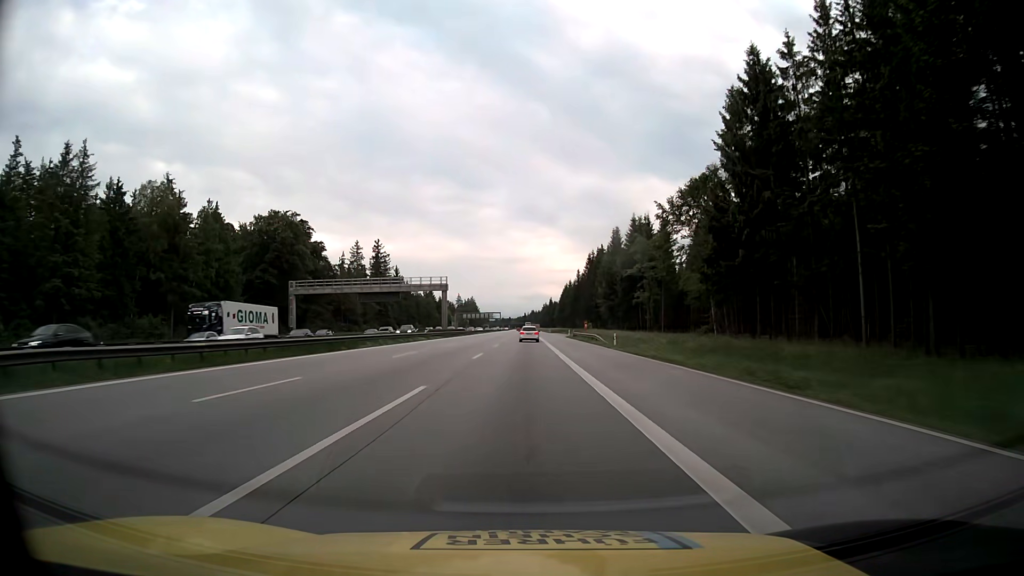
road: motorway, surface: asphalt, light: Day
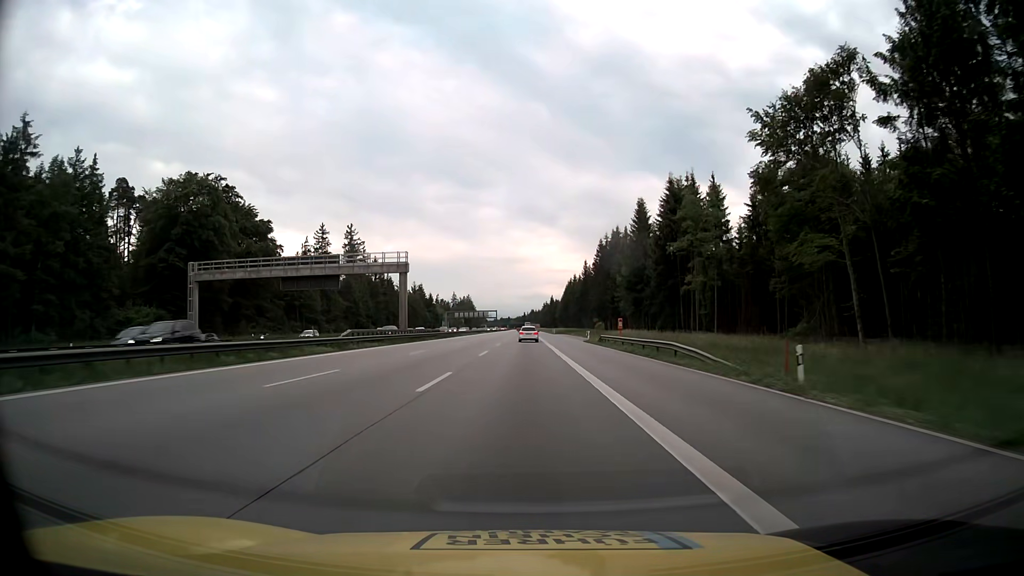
(0.0, +33.0) m; 0°
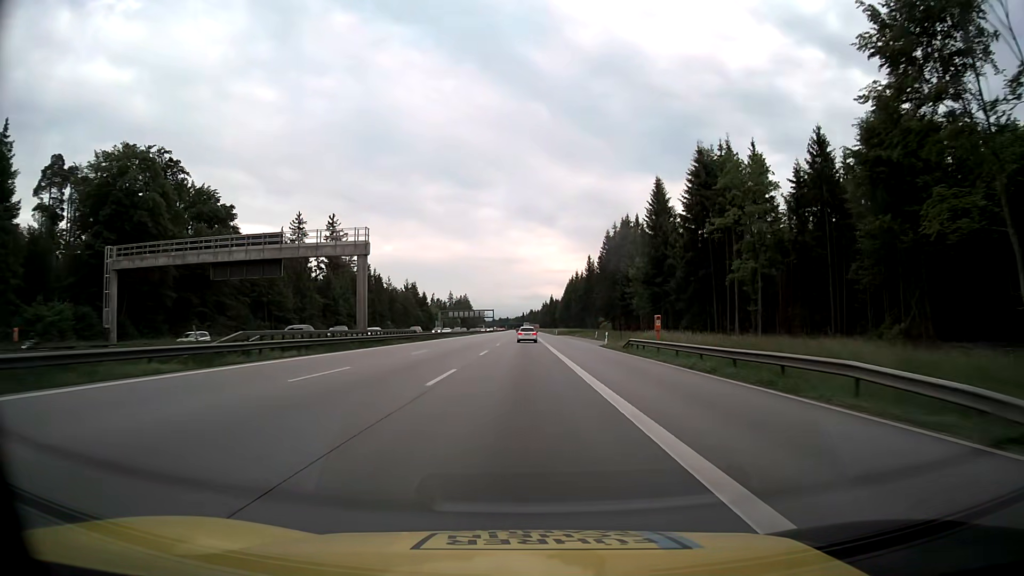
(0.0, +16.5) m; 0°
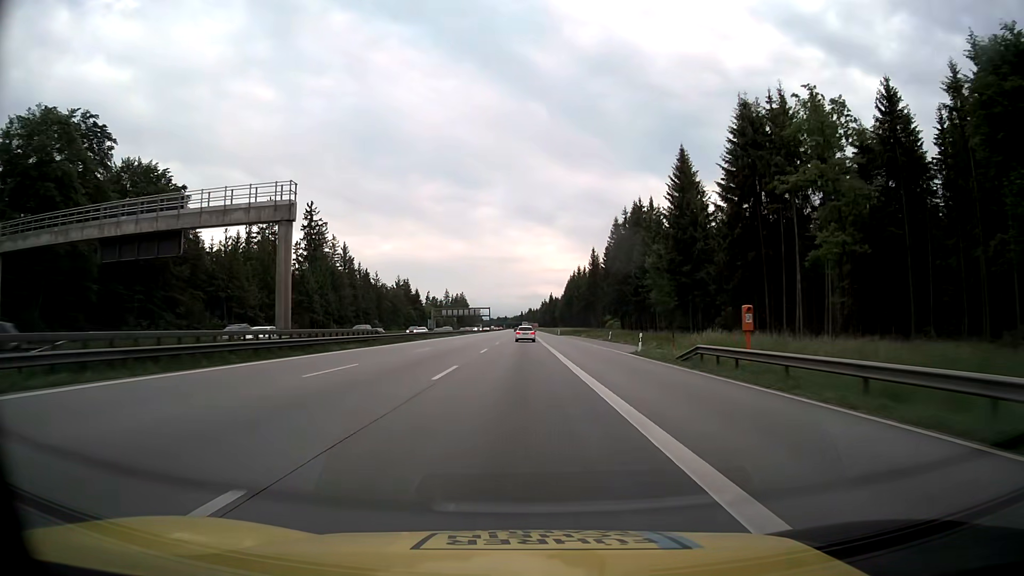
(0.0, +16.5) m; 0°
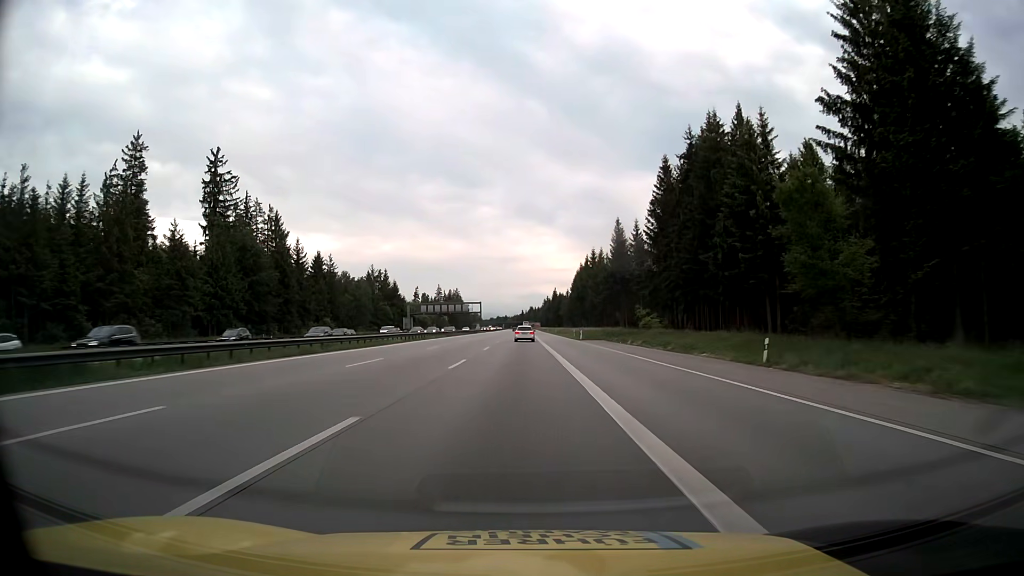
(+0.1, +49.5) m; 0°
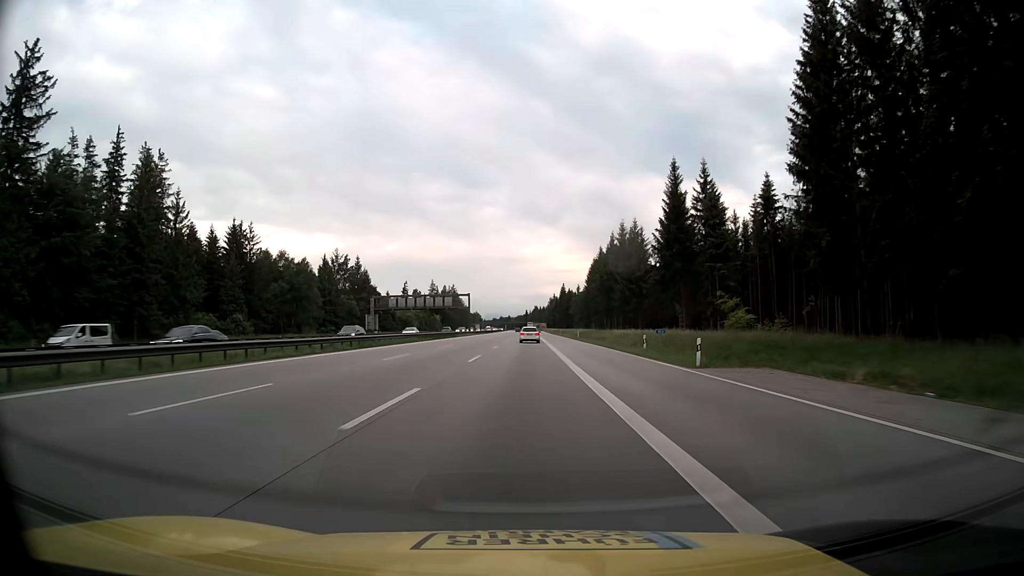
(-0.1, +49.4) m; 0°
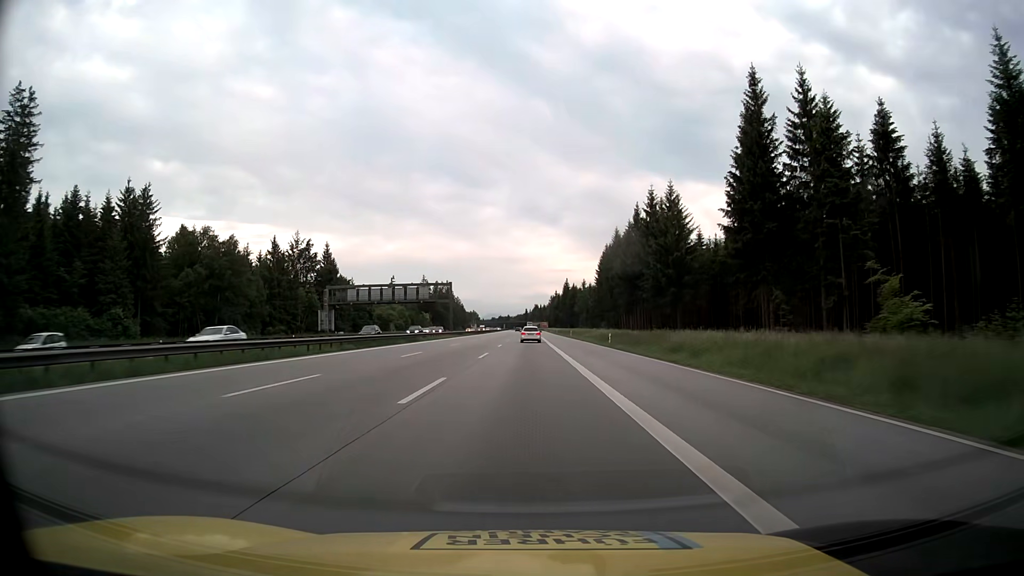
(0.0, +32.8) m; 0°
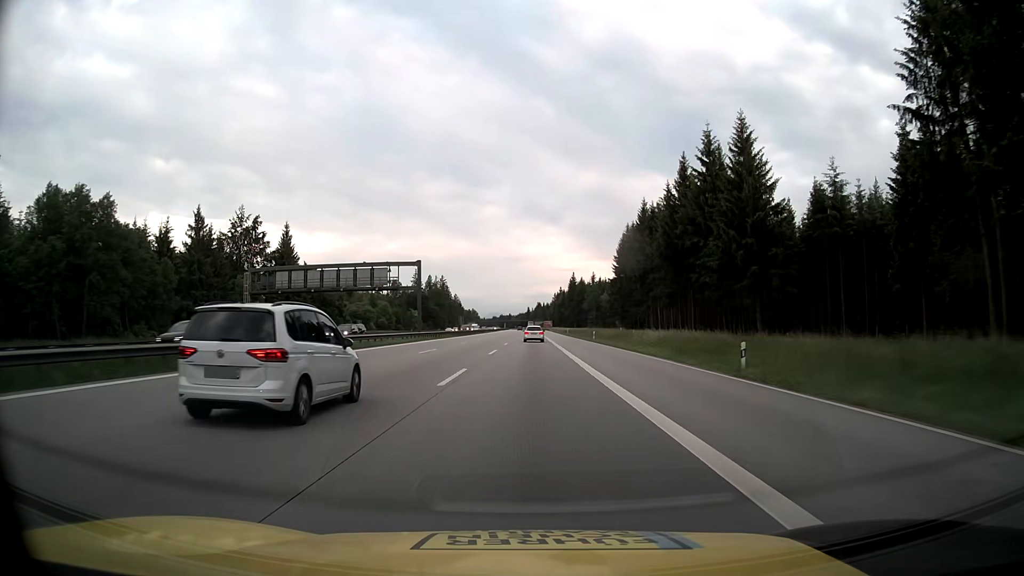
(0.0, +32.8) m; 0°
(0, +10) (0, +20) (0, +30) (0, +40) (0, +50) (0, +60) (0, +70) (0, +80) (0, +90) (0, +100) m
